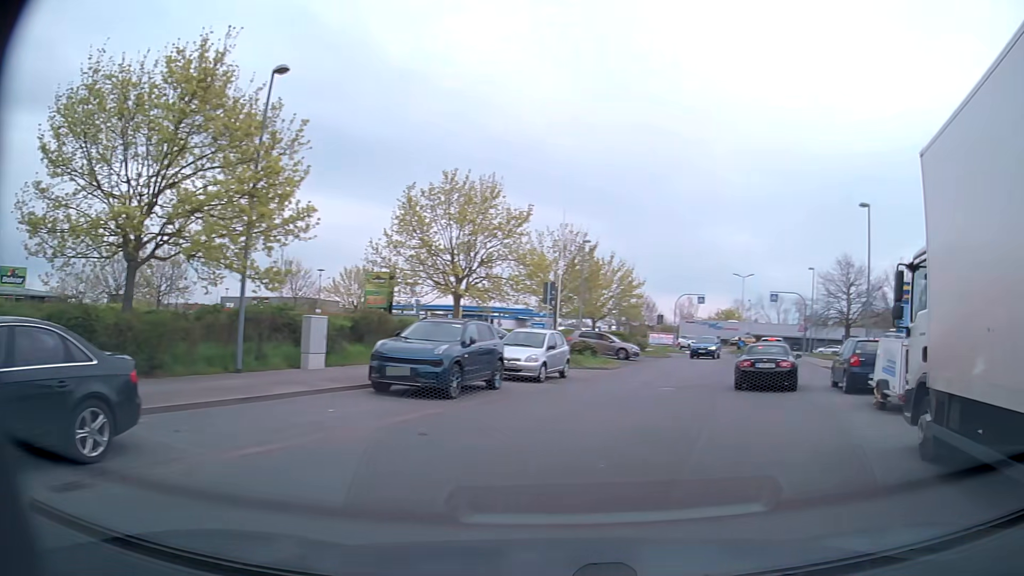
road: unclassified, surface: asphalt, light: Day
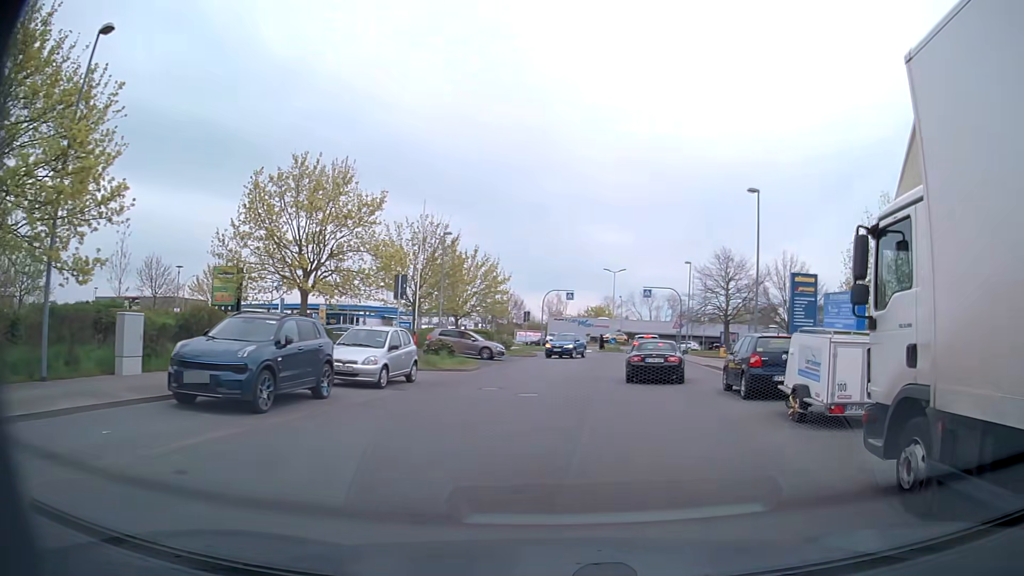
(+0.3, +2.9) m; +11°
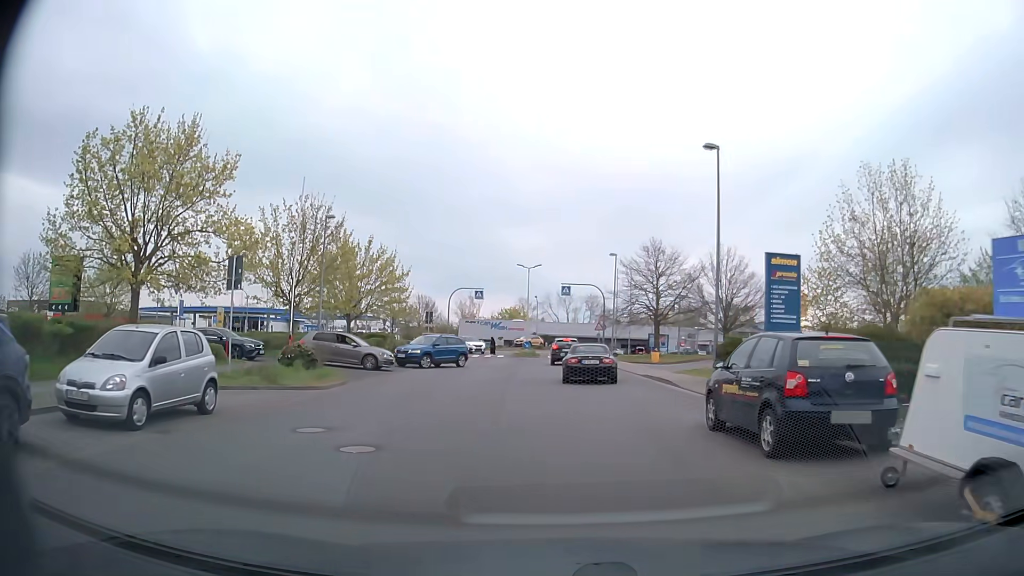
(+0.5, +7.6) m; +6°
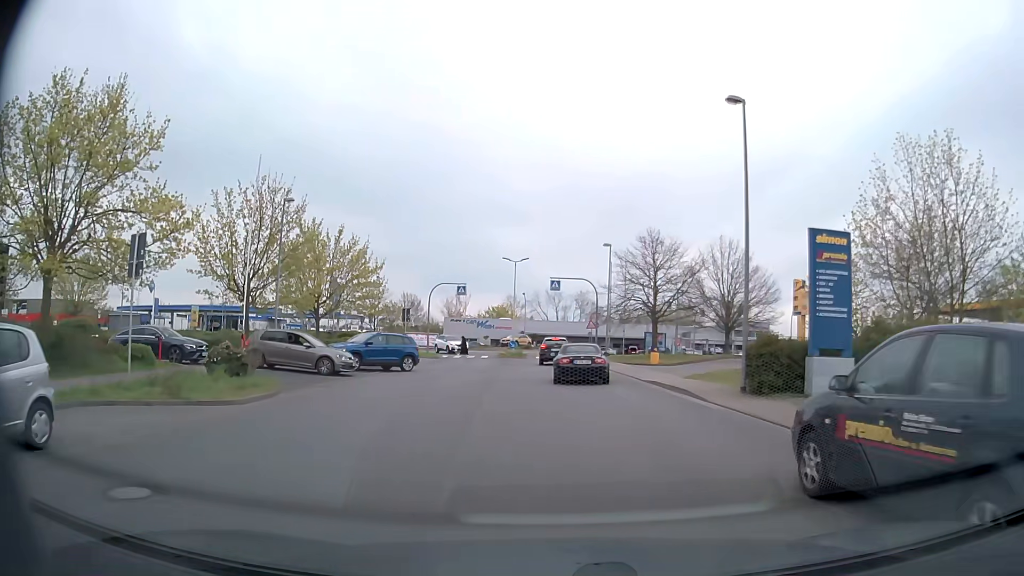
(+0.1, +4.6) m; +1°
